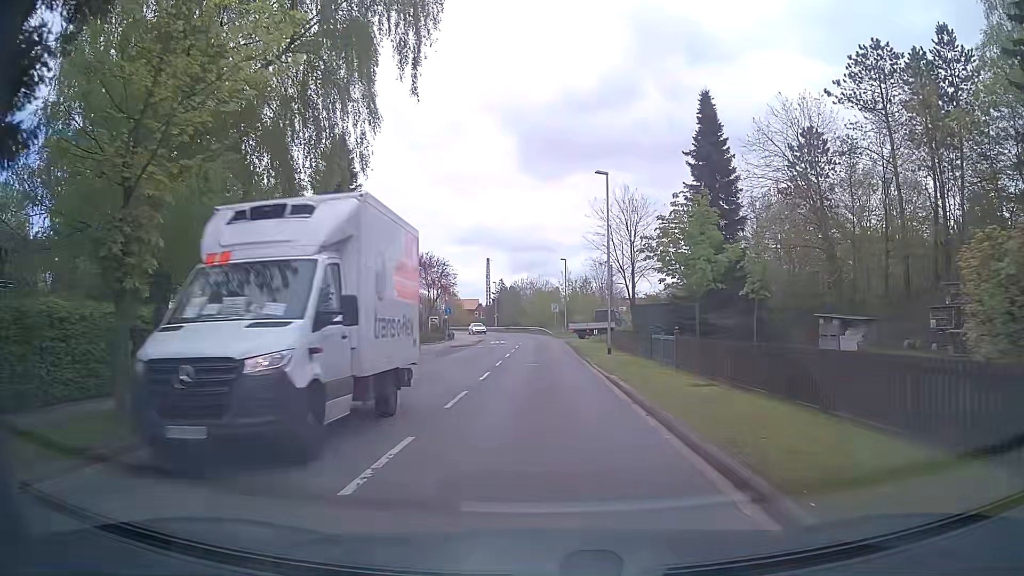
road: tertiary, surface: asphalt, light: Day
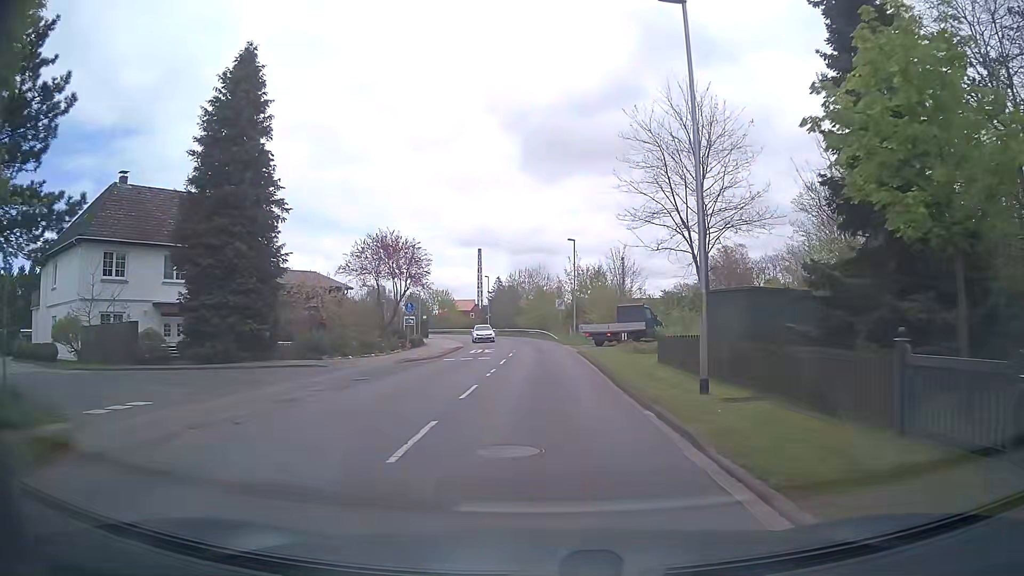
(0.0, +16.8) m; 0°
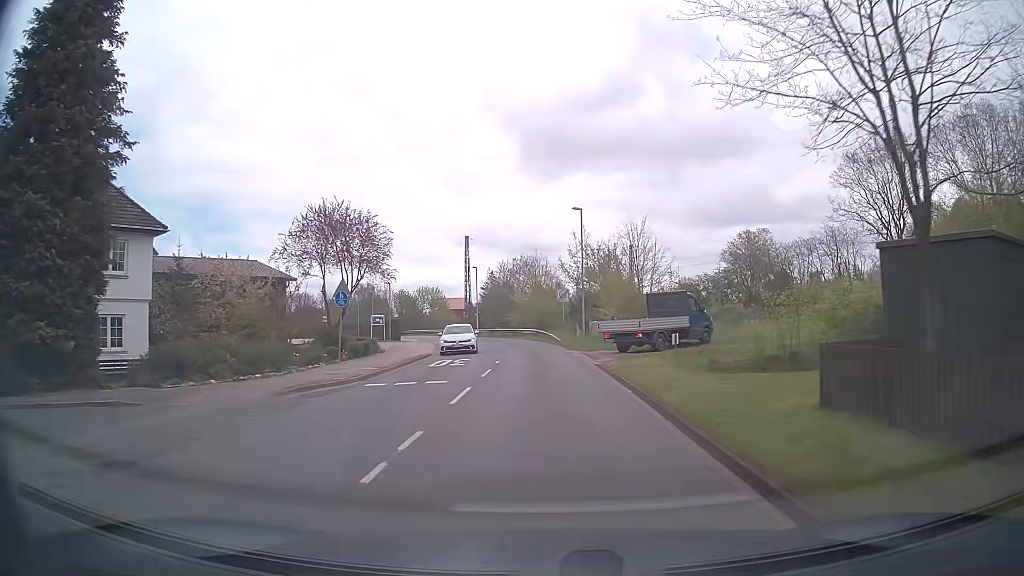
(+0.1, +13.0) m; 0°
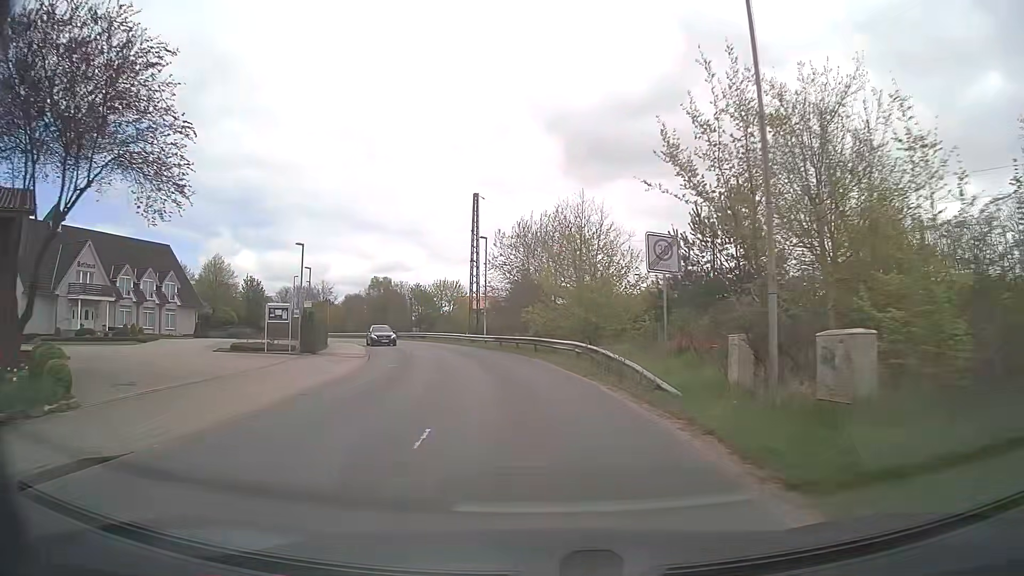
(-0.2, +27.9) m; -2°
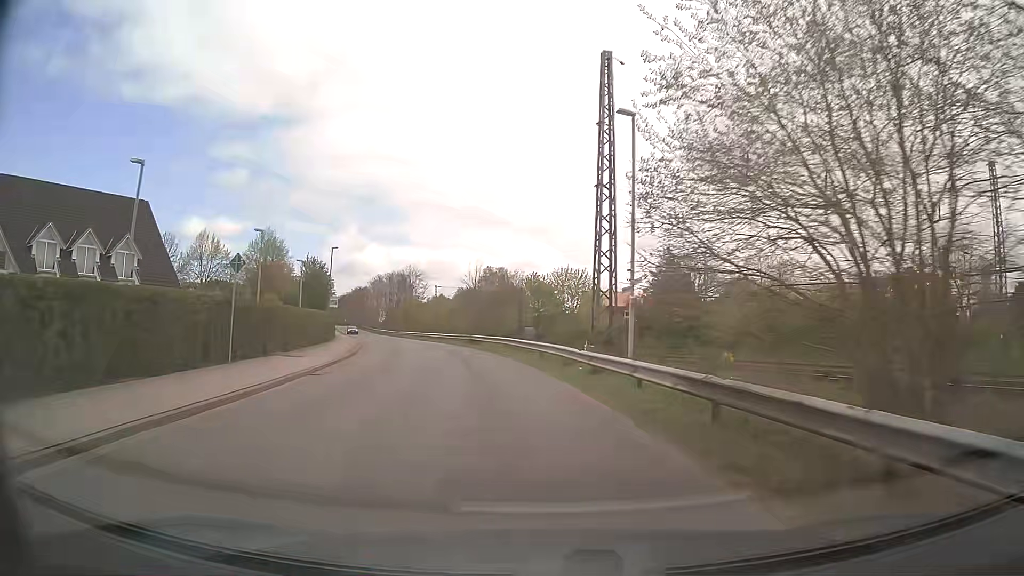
(-2.6, +29.0) m; -11°
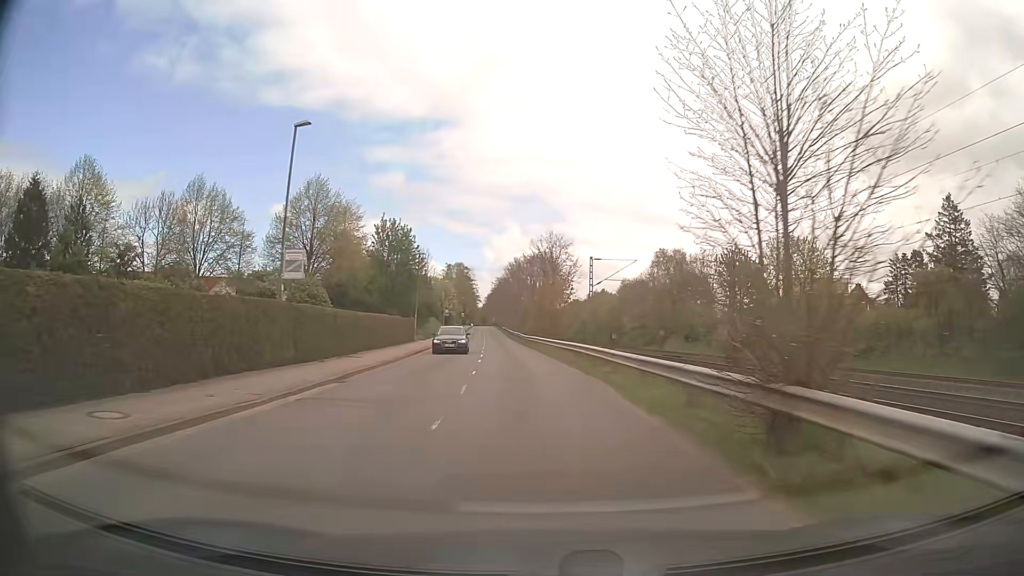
(-4.9, +37.0) m; -14°
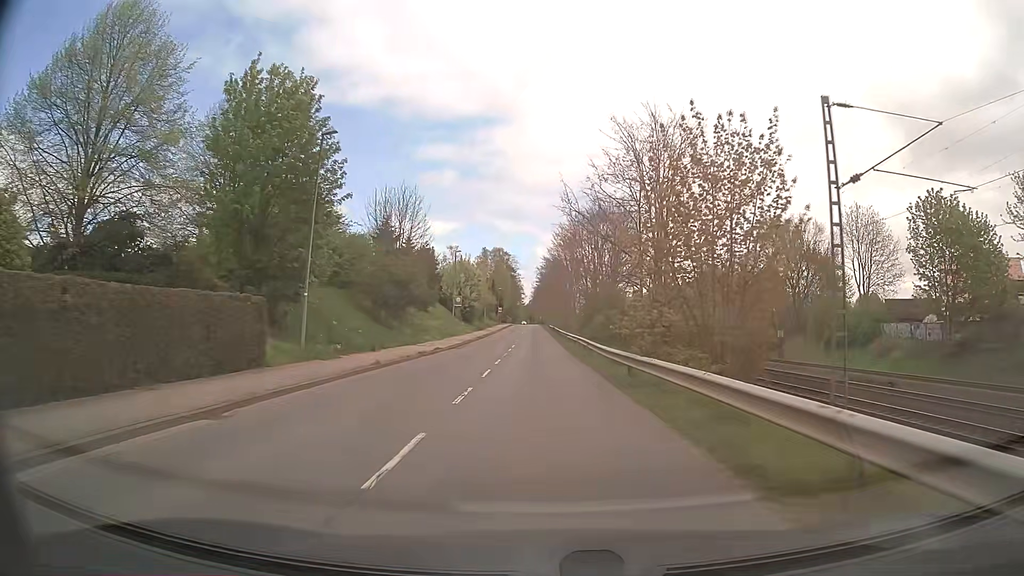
(-1.6, +38.2) m; -4°
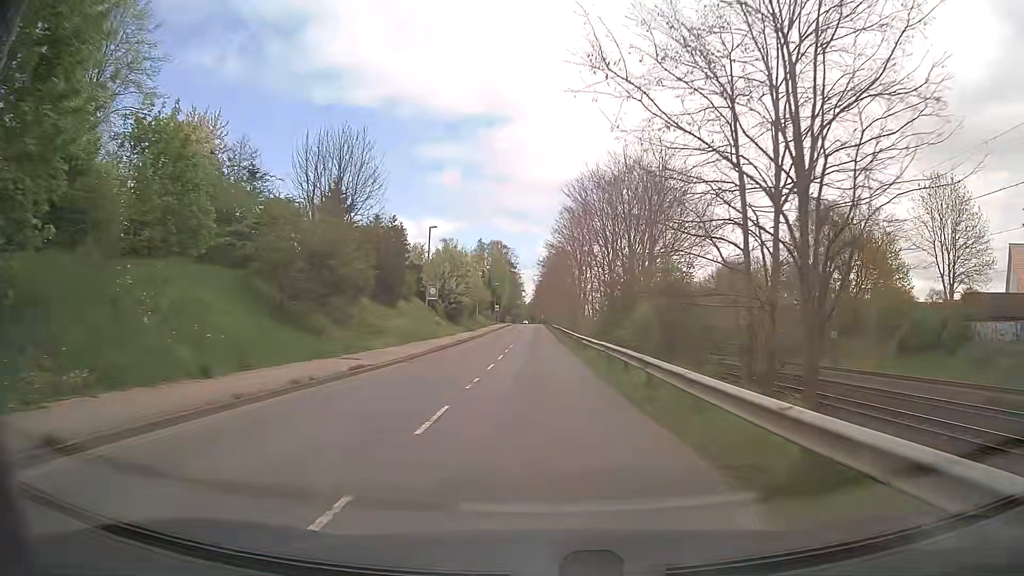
(0.0, +15.3) m; 0°
(0, +10) (0, +20) (0, +30) (0, +40) (0, +50) (0, +60) (-1, +70) (-1, +80) (-1, +90) (-1, +100) m
